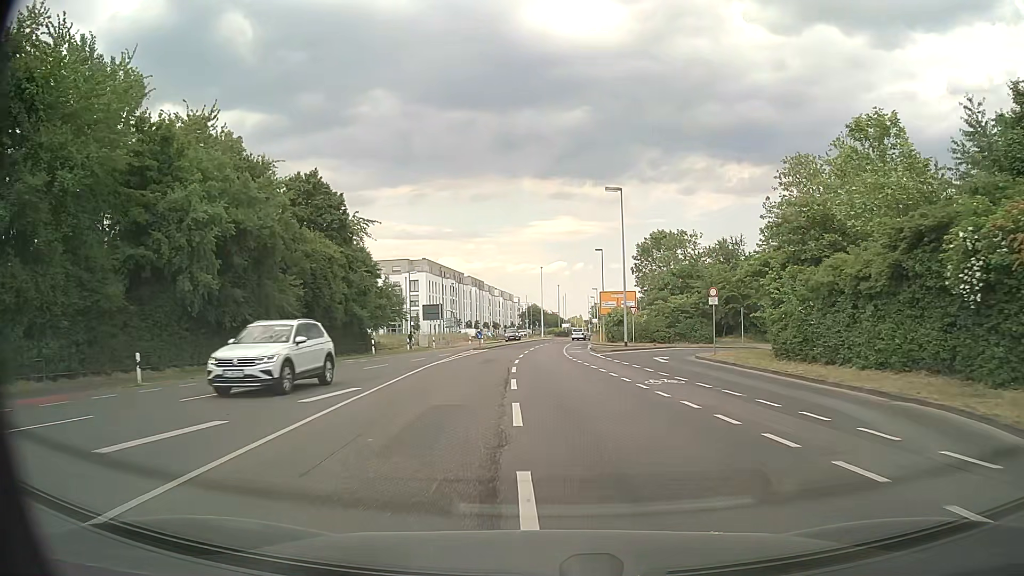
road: secondary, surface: asphalt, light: Day
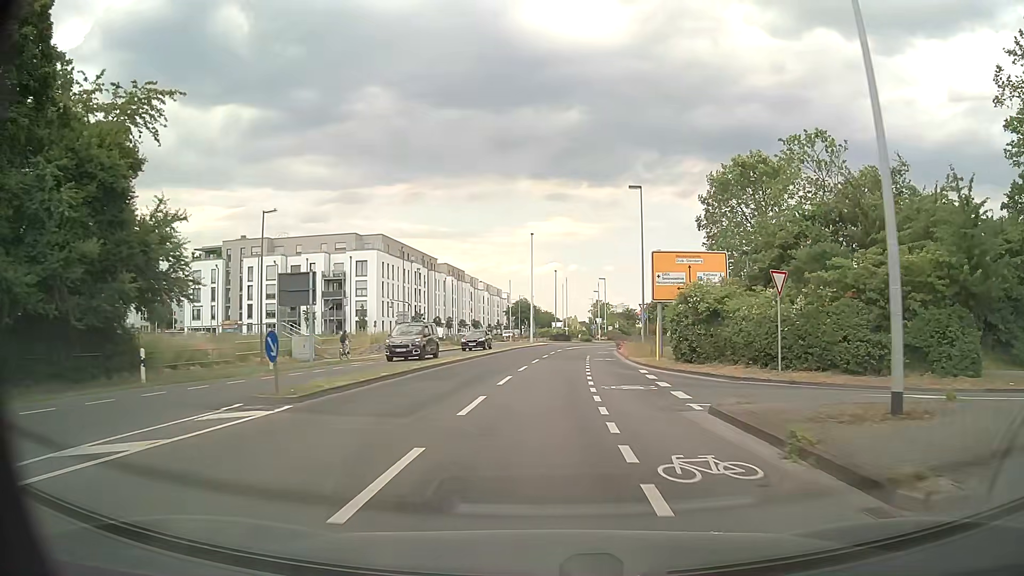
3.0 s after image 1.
(+0.2, +34.9) m; 0°
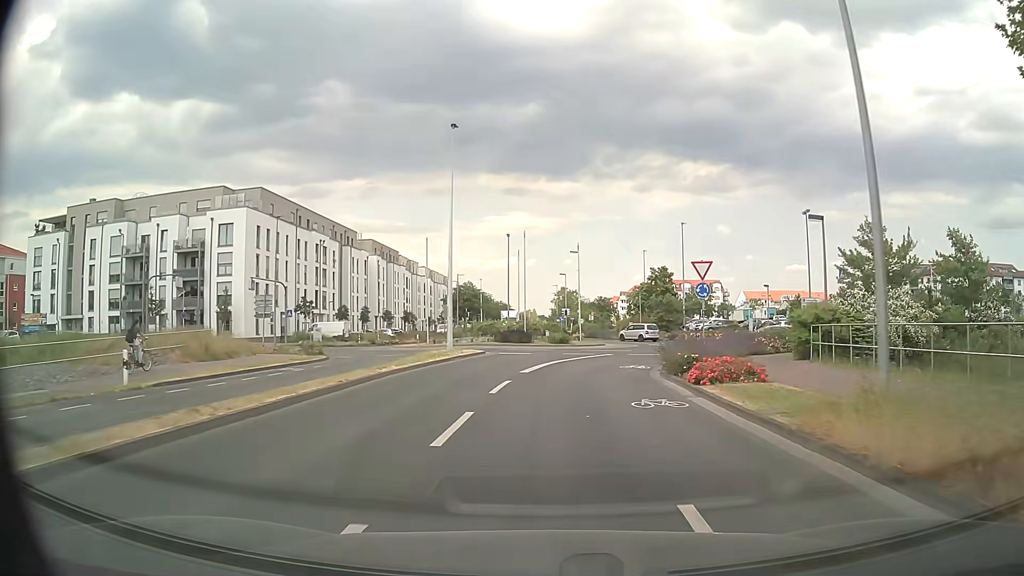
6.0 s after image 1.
(+1.2, +32.9) m; +4°
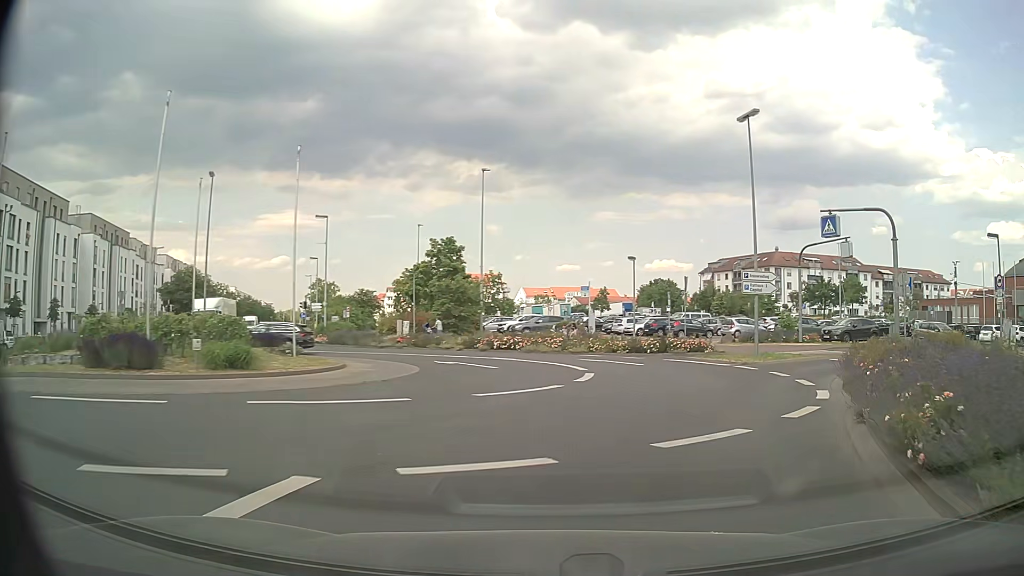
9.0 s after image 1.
(+2.4, +25.8) m; +18°
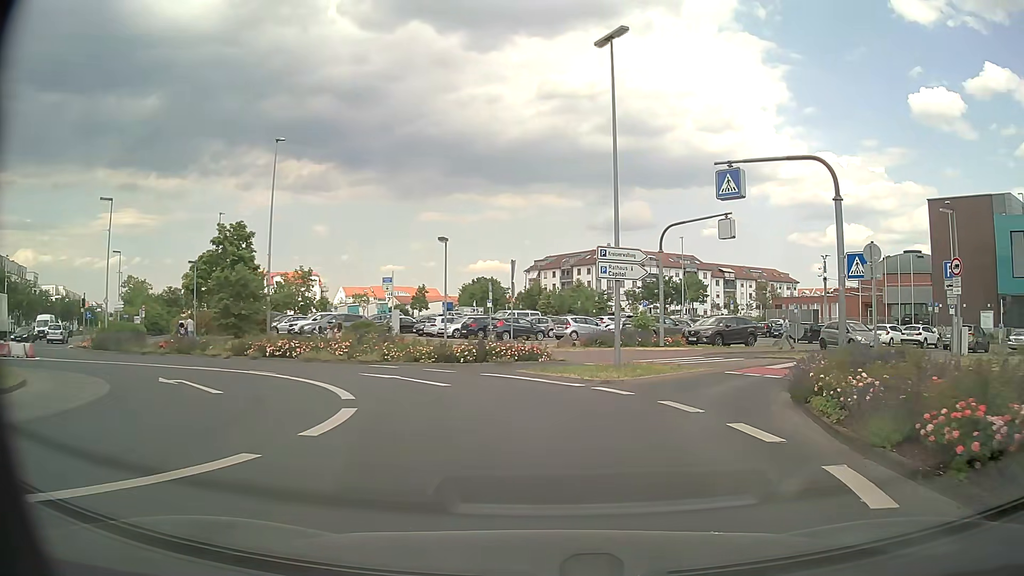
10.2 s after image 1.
(+1.3, +8.4) m; +16°
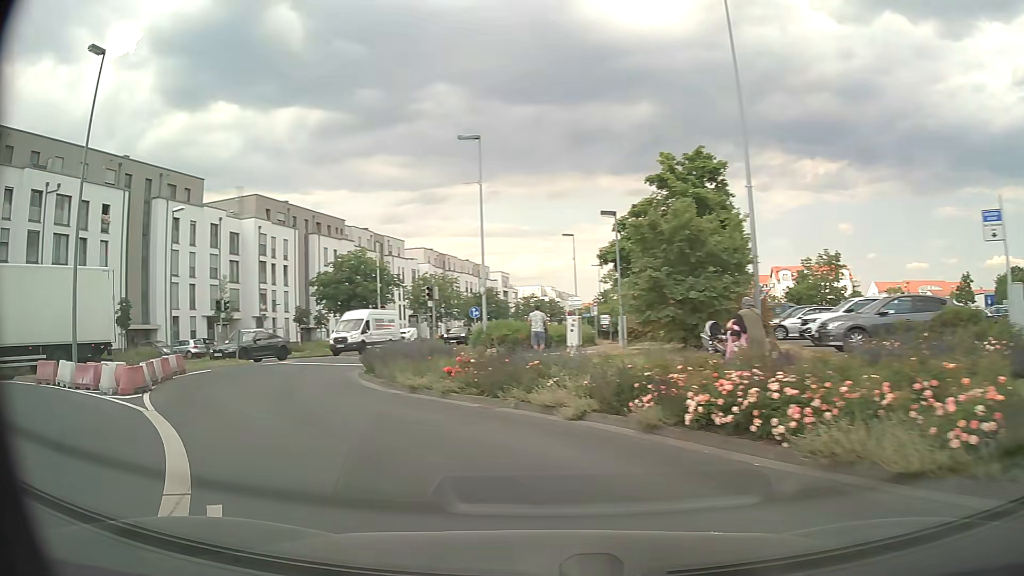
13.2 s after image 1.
(-5.3, +19.8) m; -44°
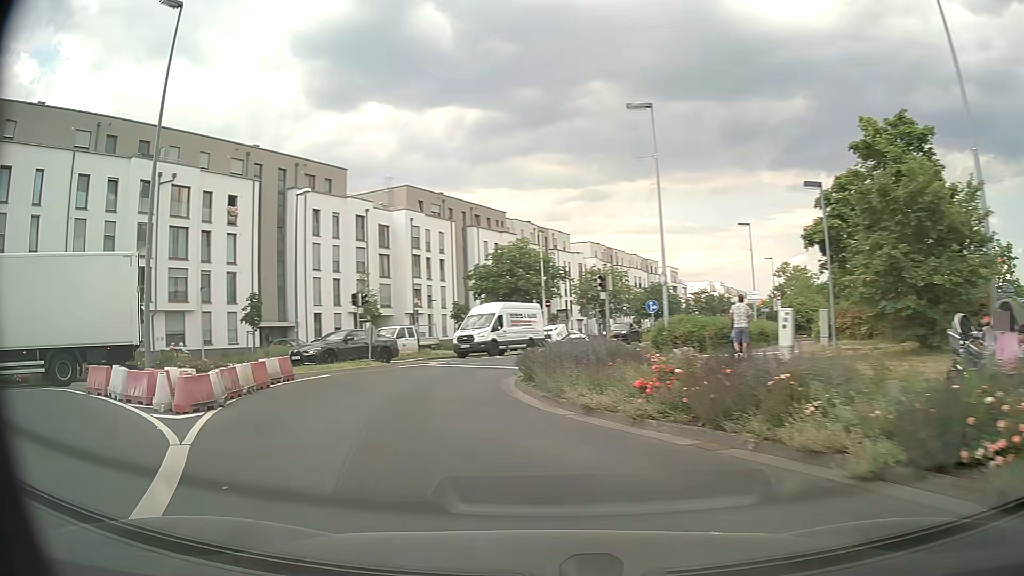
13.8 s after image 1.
(-0.5, +4.3) m; -14°
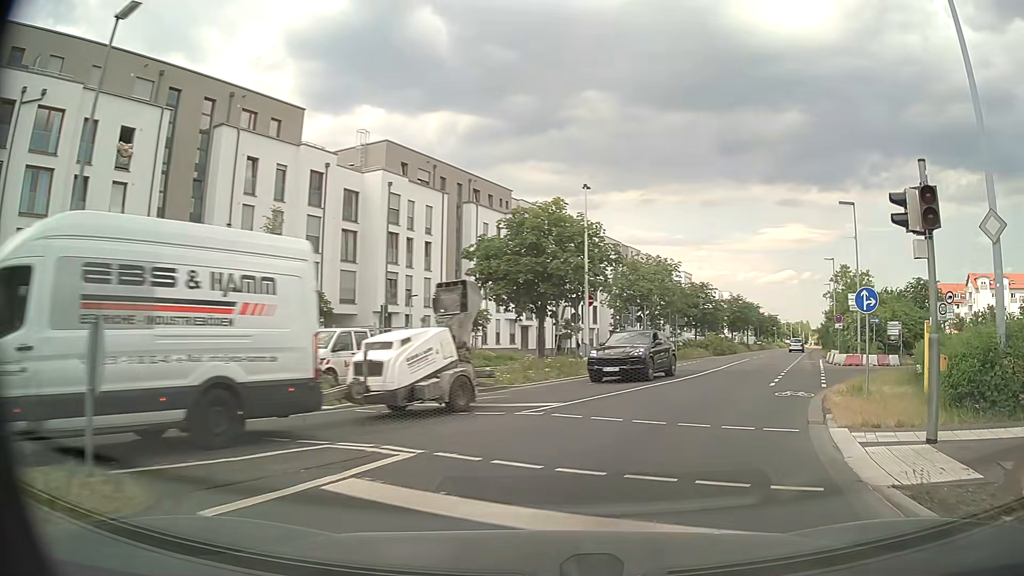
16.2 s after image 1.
(-3.1, +18.1) m; 0°
(+1, +10) (+5, +19) (+8, +29) (+12, +38) (+16, +47) (+20, +56) (+24, +65) (+28, +75) (+32, +84) (+36, +93) m
